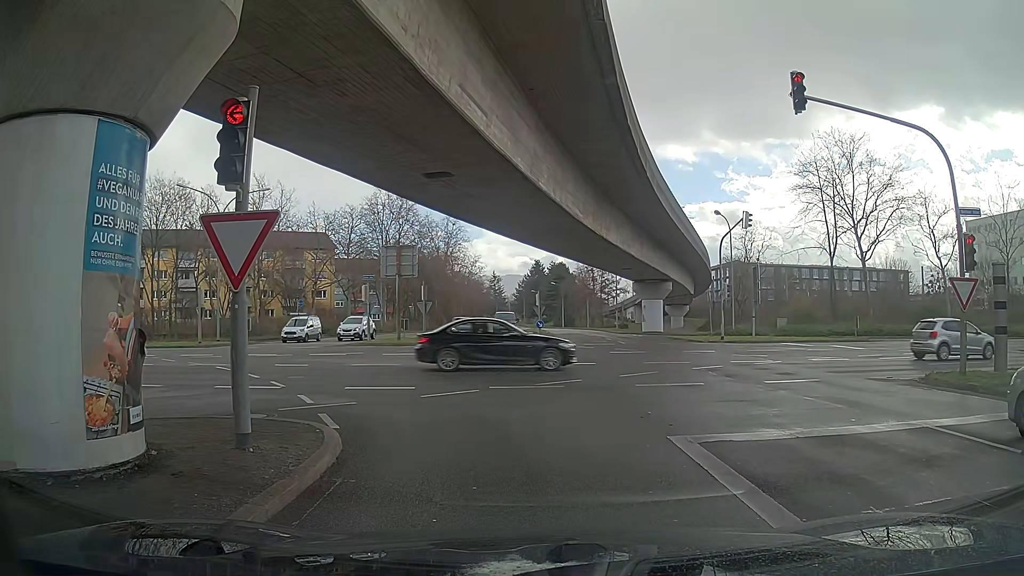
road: tertiary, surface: asphalt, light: Day
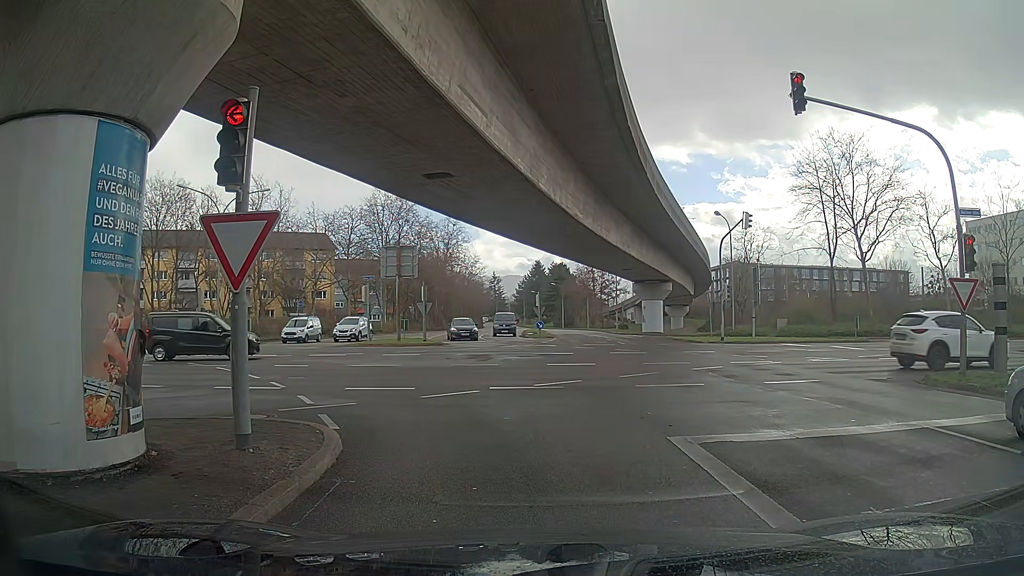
(0.0, +0.1) m; 0°
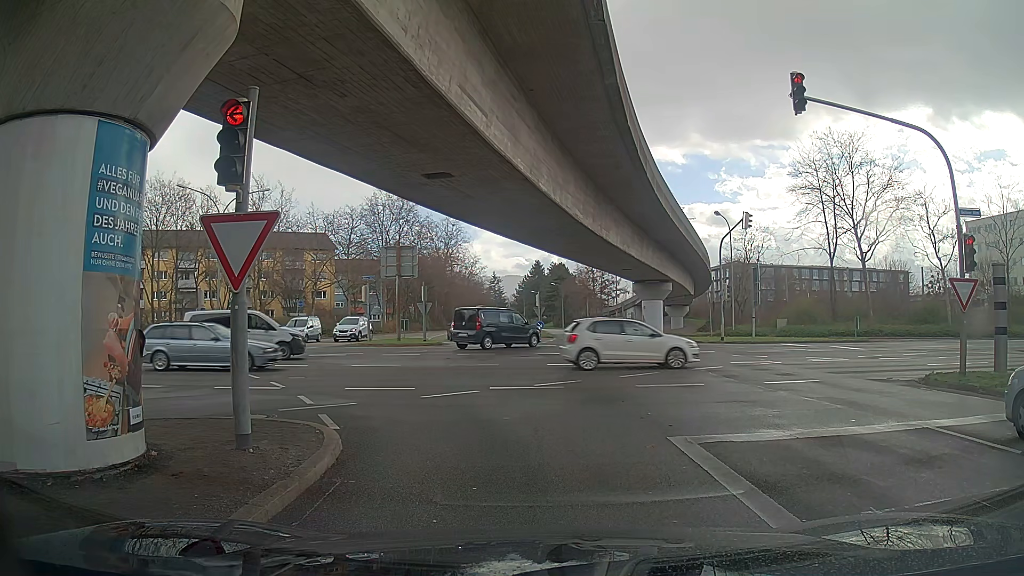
(0.0, 0.0) m; 0°
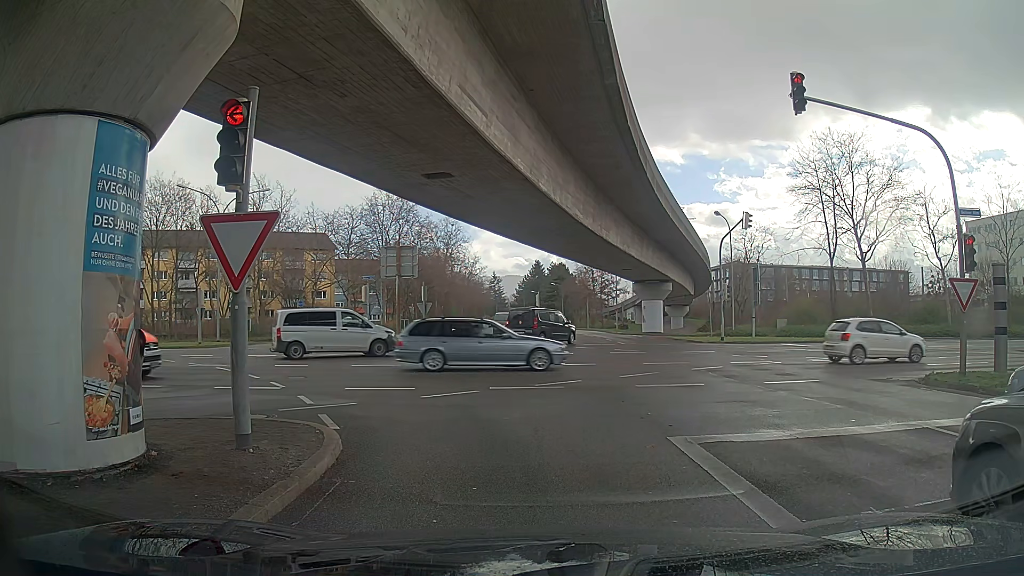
(0.0, 0.0) m; 0°
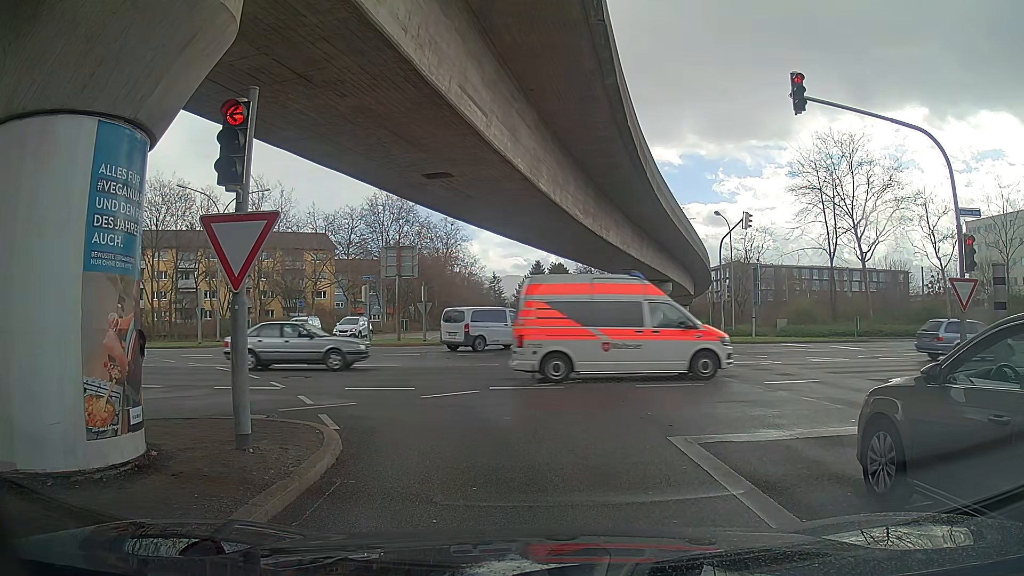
(0.0, 0.0) m; 0°
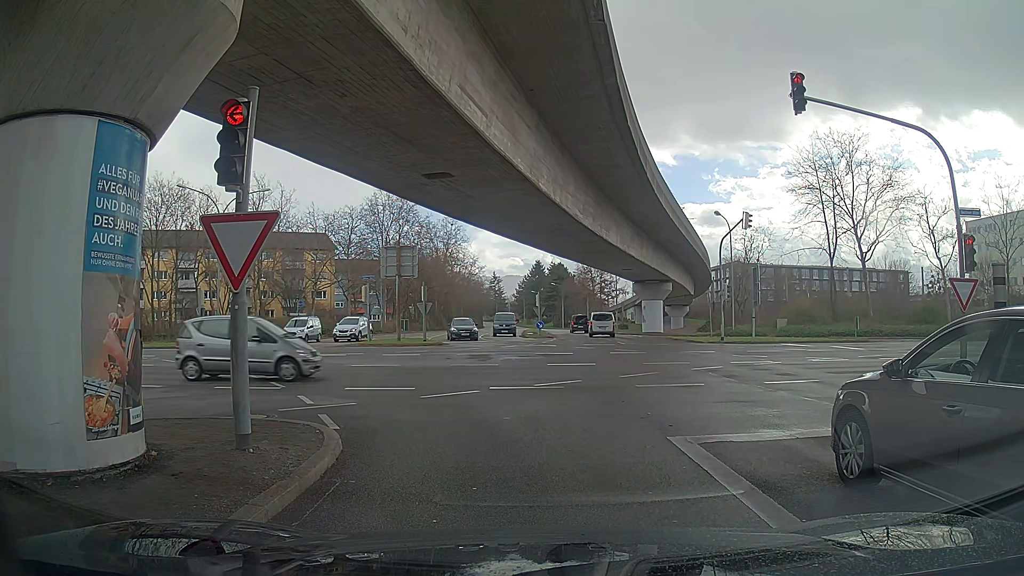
(0.0, 0.0) m; 0°
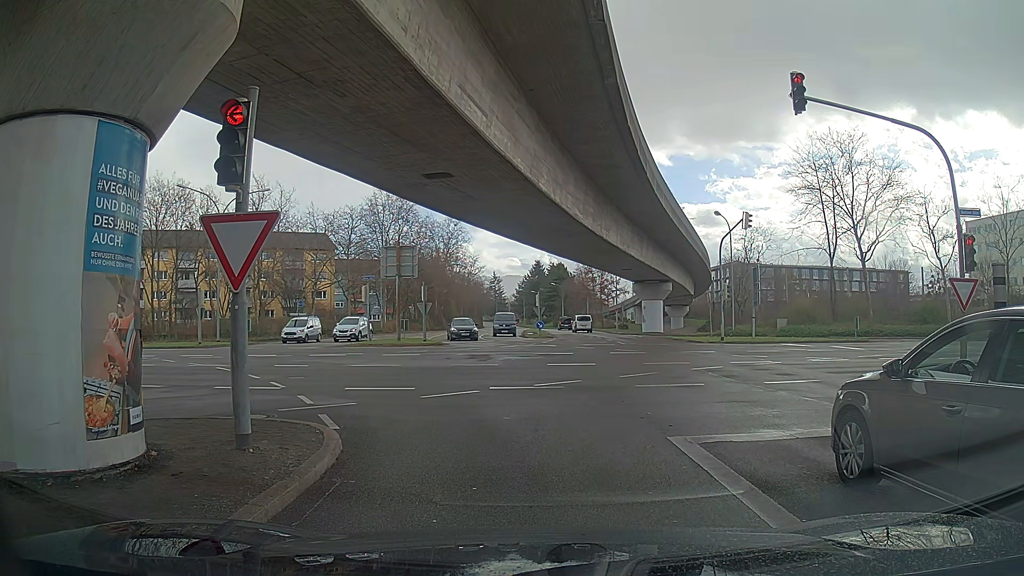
(0.0, 0.0) m; 0°
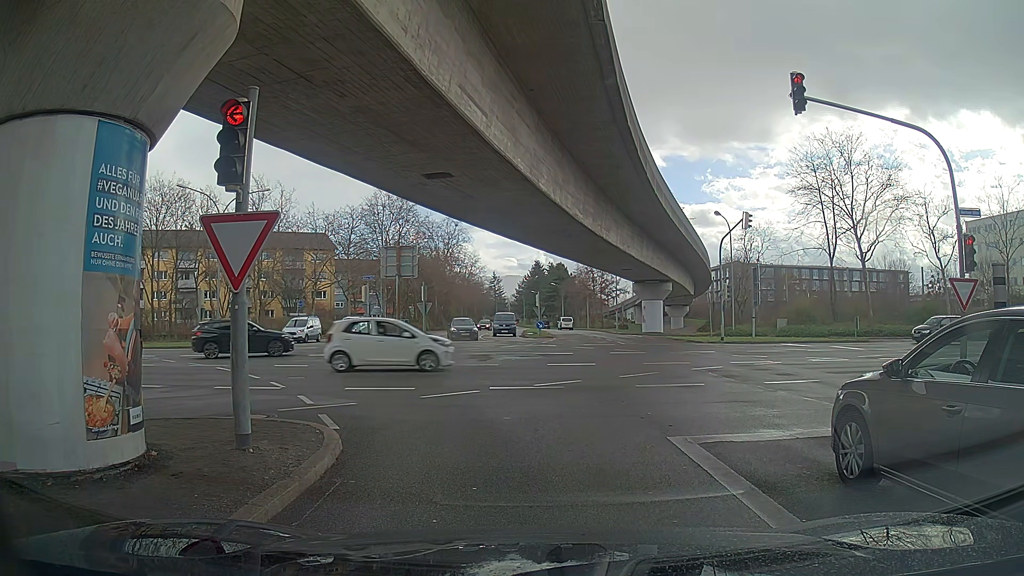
(0.0, 0.0) m; 0°
(-1, +10) (-5, +19) (-12, +26) (-21, +30) (-31, +31) (-41, +31) (-51, +31) (-61, +31) (-71, +31) (-81, +31) m
